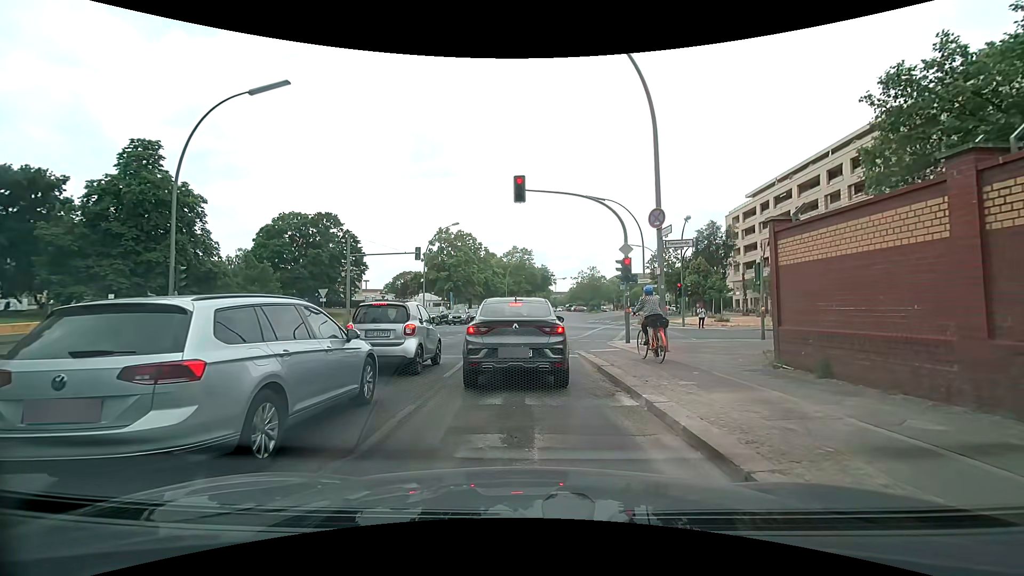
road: secondary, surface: asphalt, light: Day
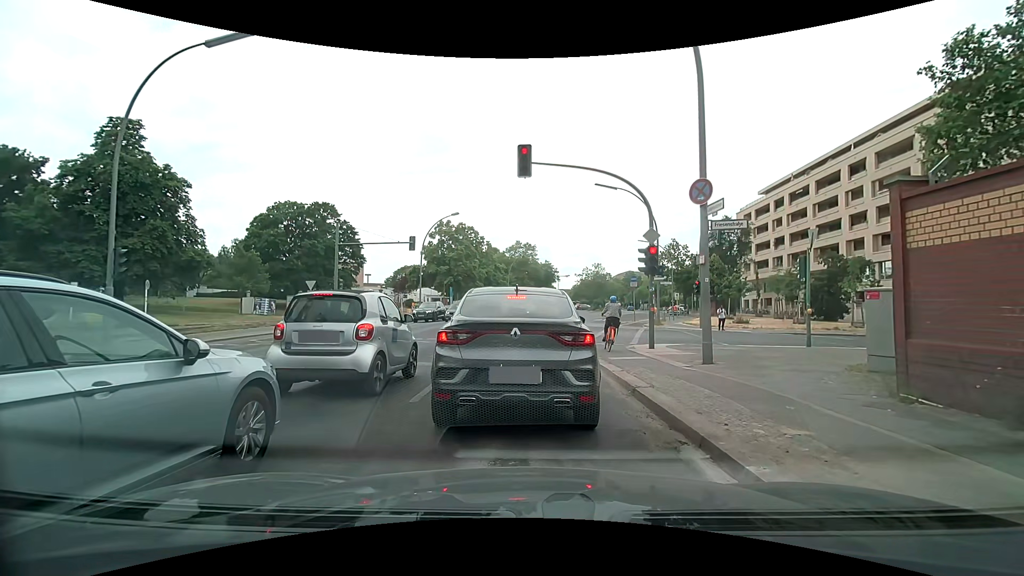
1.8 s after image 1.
(0.0, +2.9) m; -2°
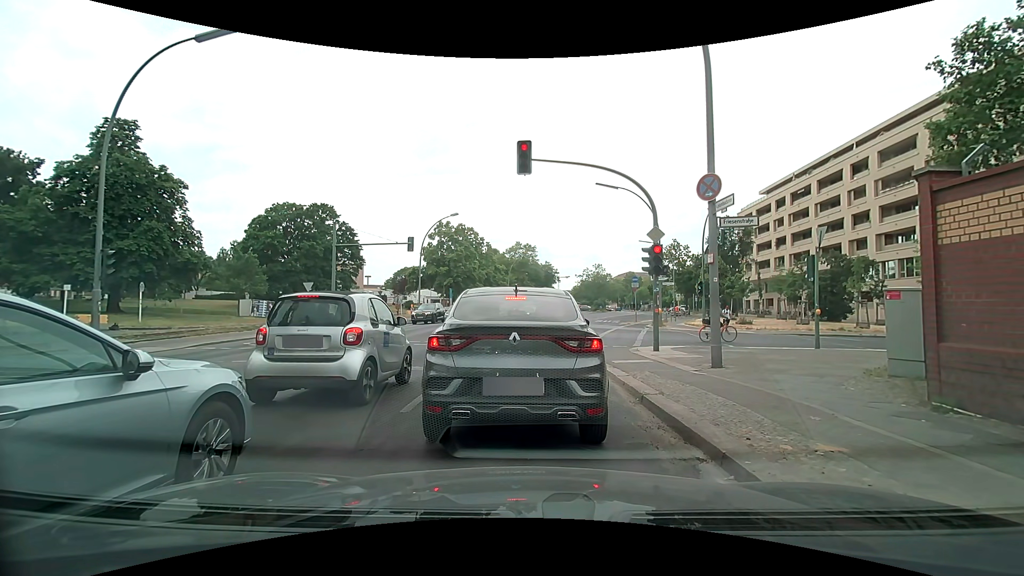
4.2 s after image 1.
(0.0, +0.5) m; 0°
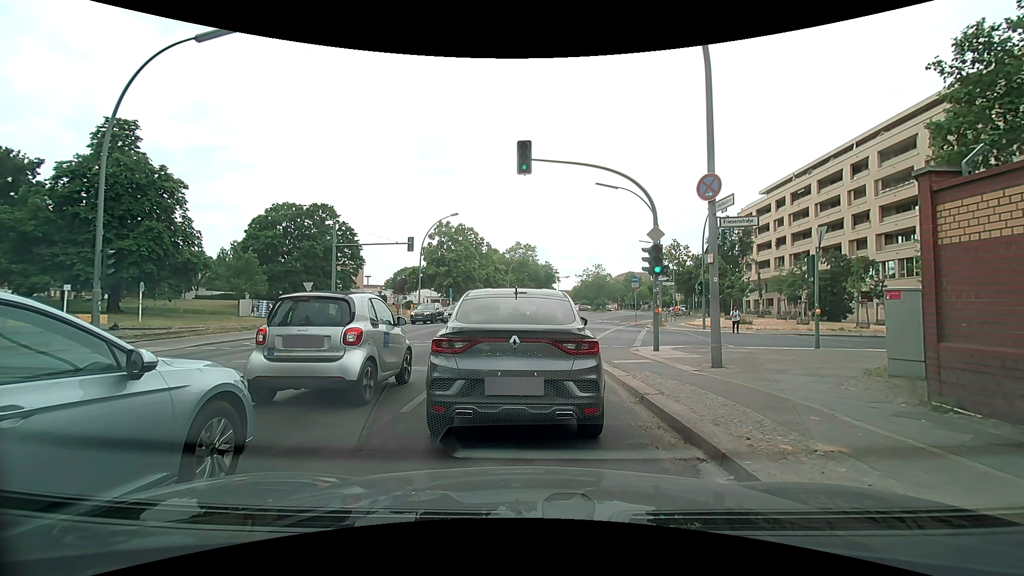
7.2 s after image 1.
(0.0, 0.0) m; 0°
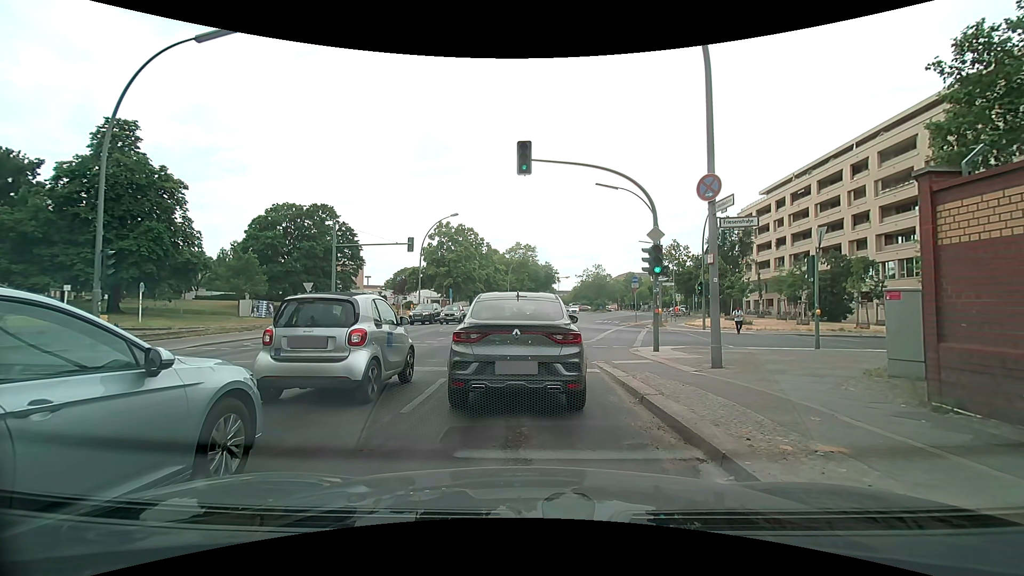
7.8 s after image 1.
(0.0, 0.0) m; 0°
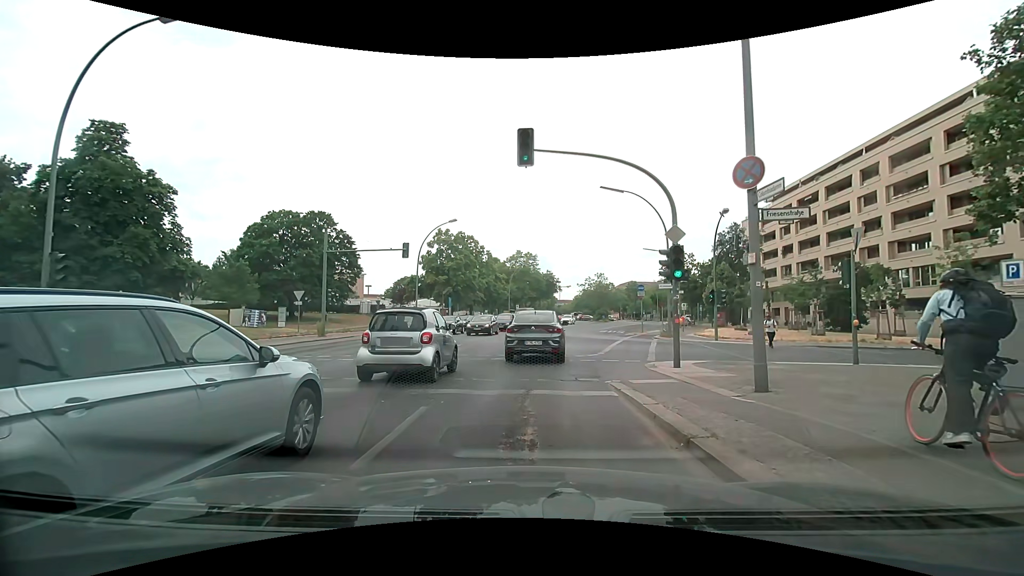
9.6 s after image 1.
(0.0, +2.1) m; -1°
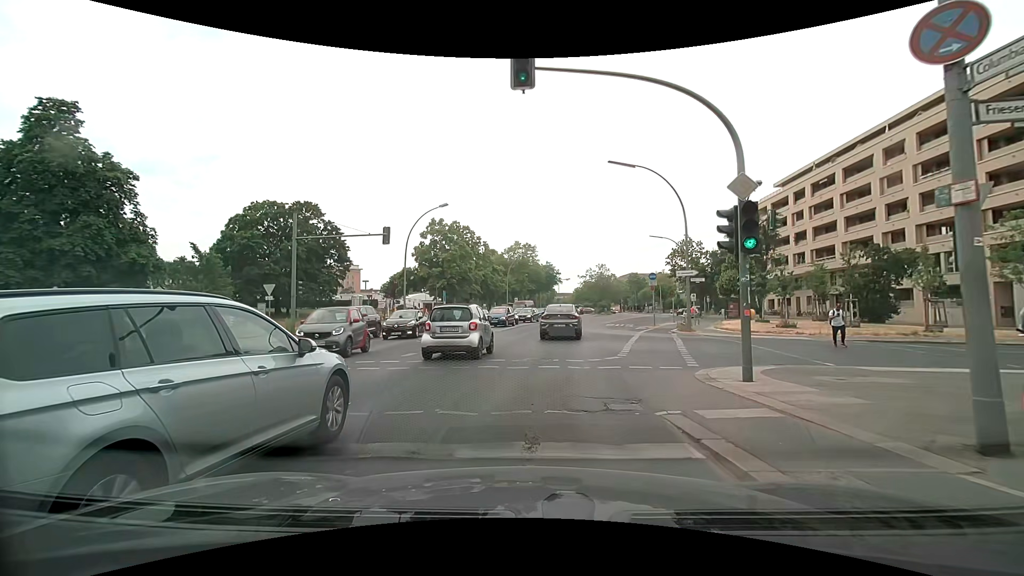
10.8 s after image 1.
(+0.2, +4.4) m; +1°
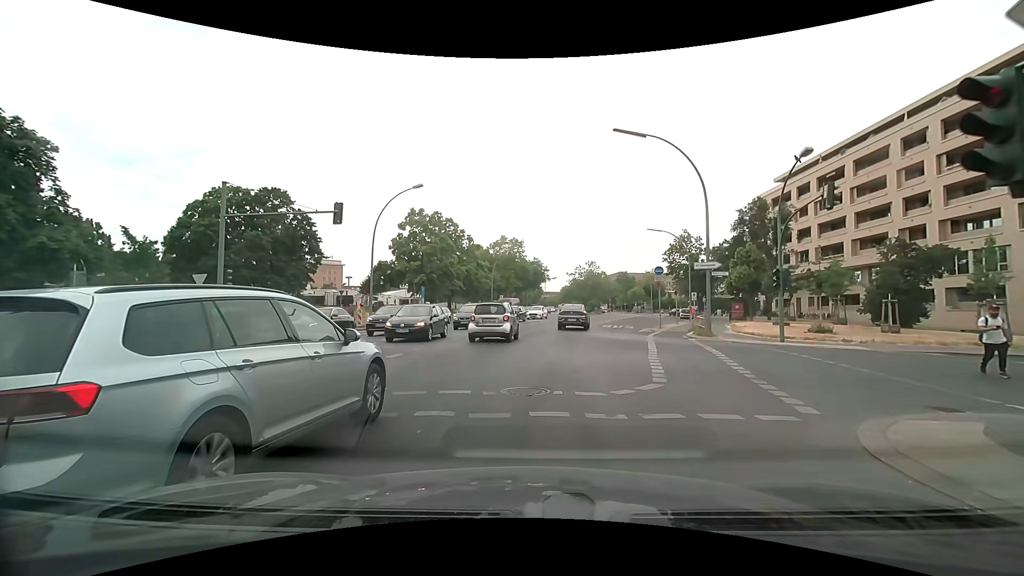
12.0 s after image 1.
(+0.1, +5.7) m; +3°
